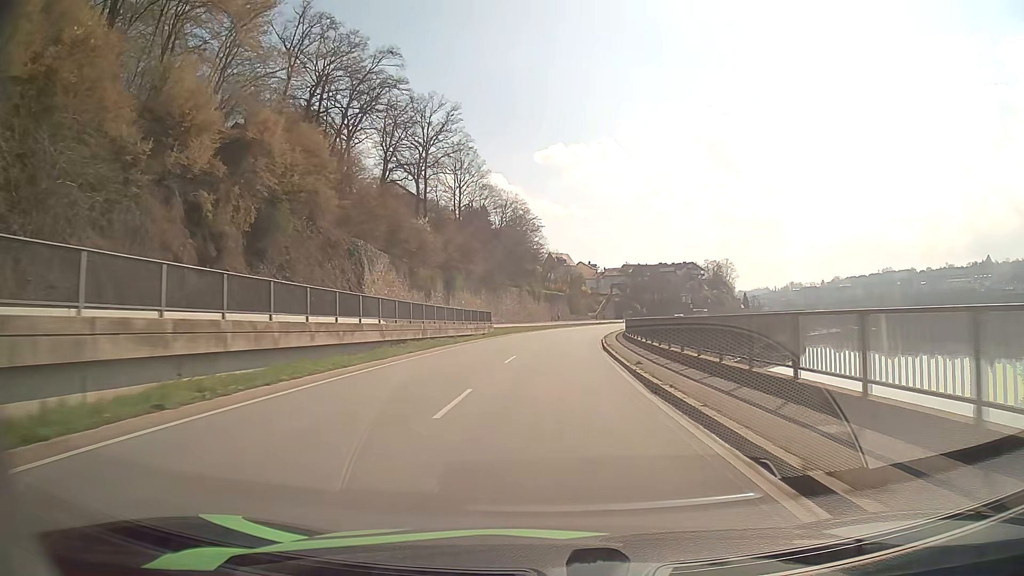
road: primary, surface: asphalt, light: Day
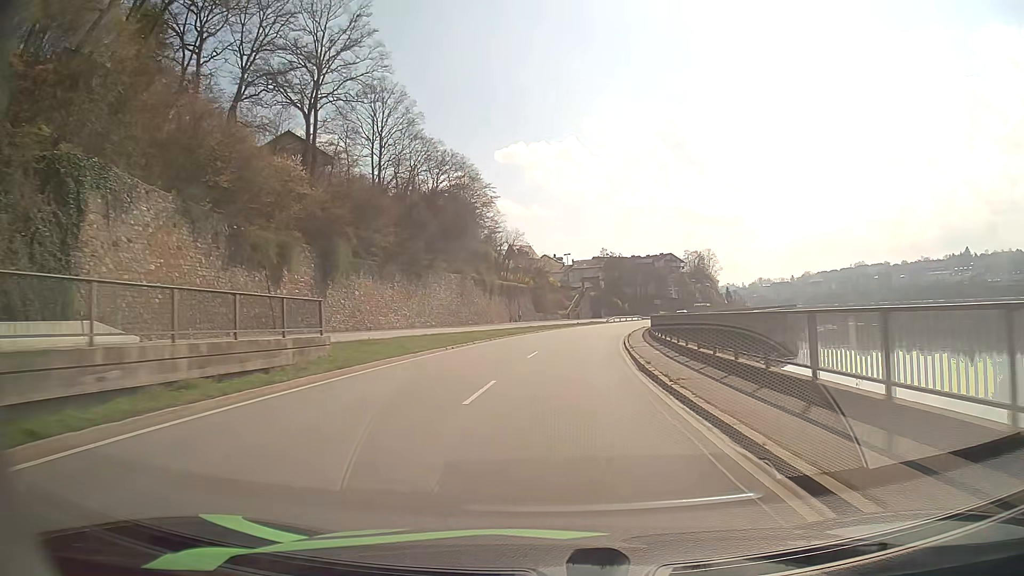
(+0.6, +34.5) m; +3°
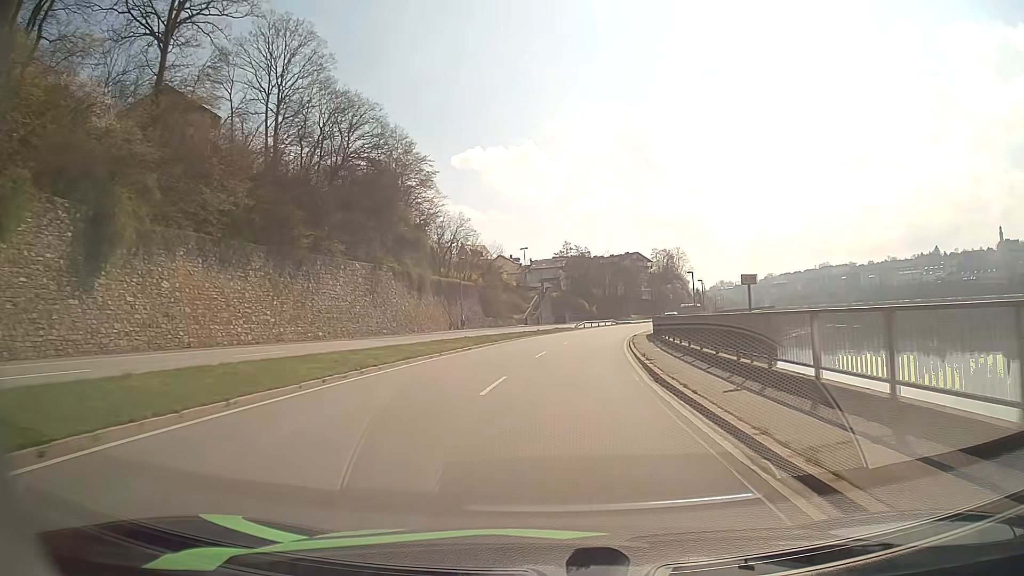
(+0.7, +22.1) m; +3°
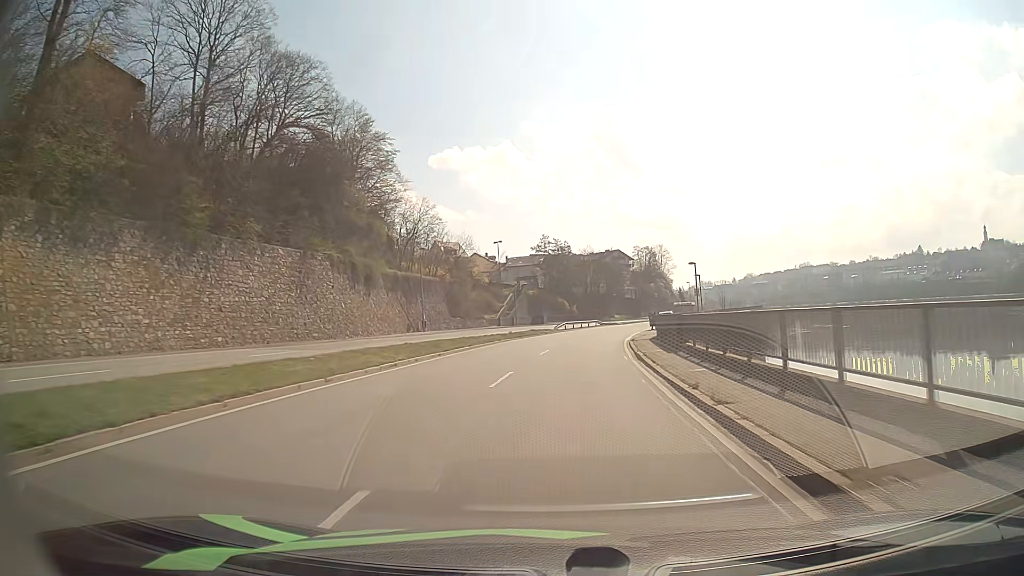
(+0.2, +11.0) m; +2°
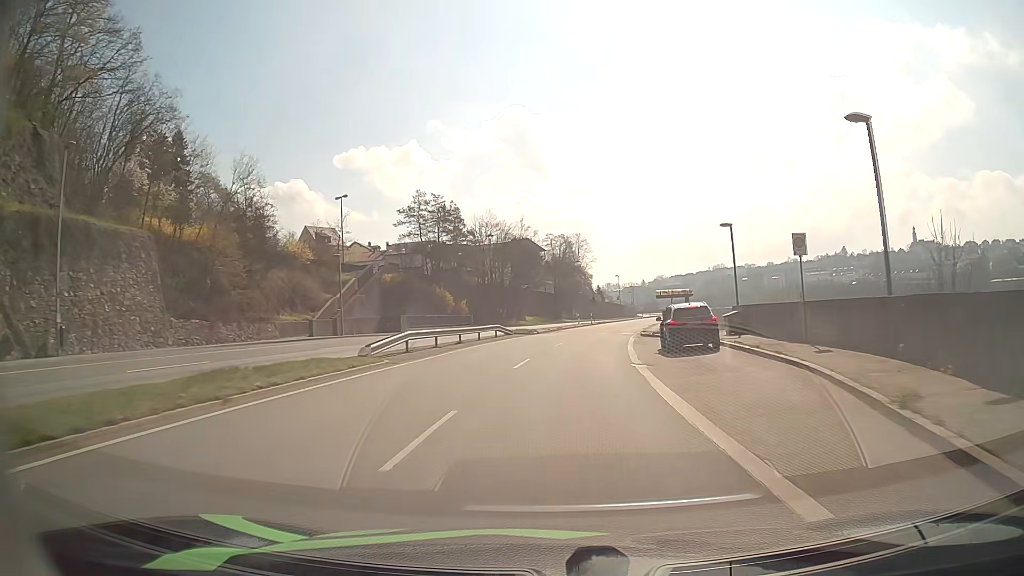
(+3.0, +43.1) m; +8°
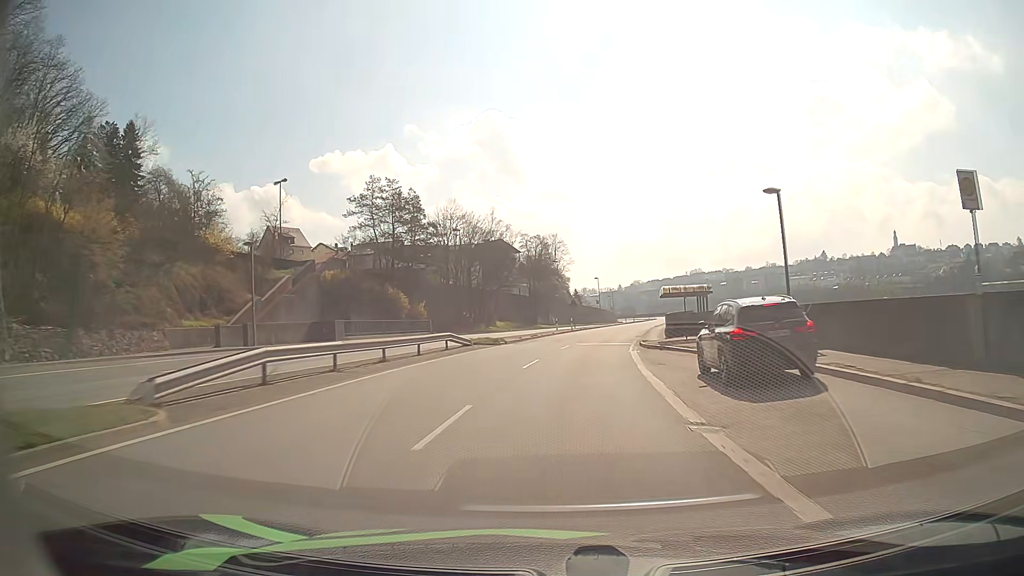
(+0.2, +10.7) m; +2°
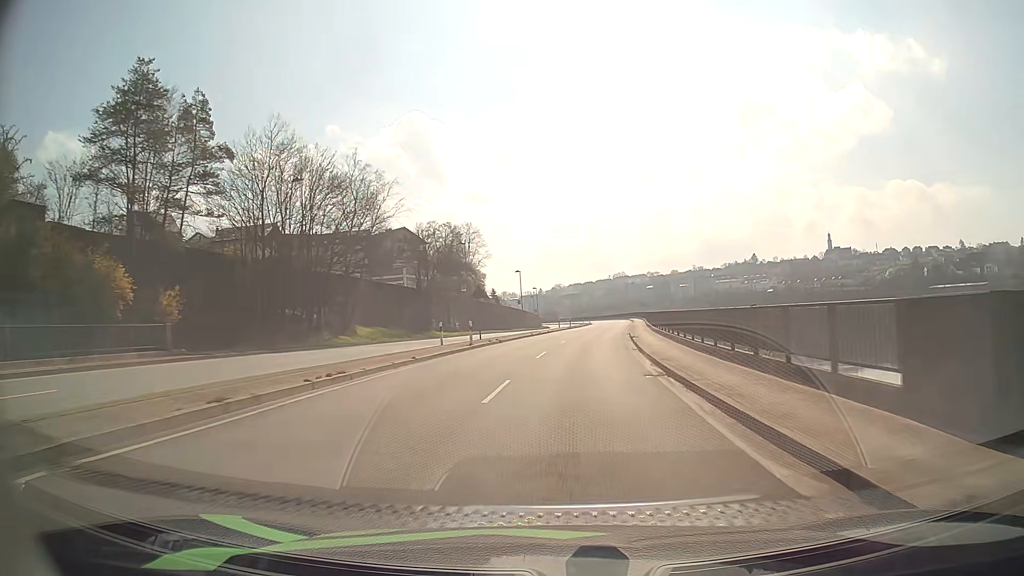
(+1.9, +31.8) m; +7°
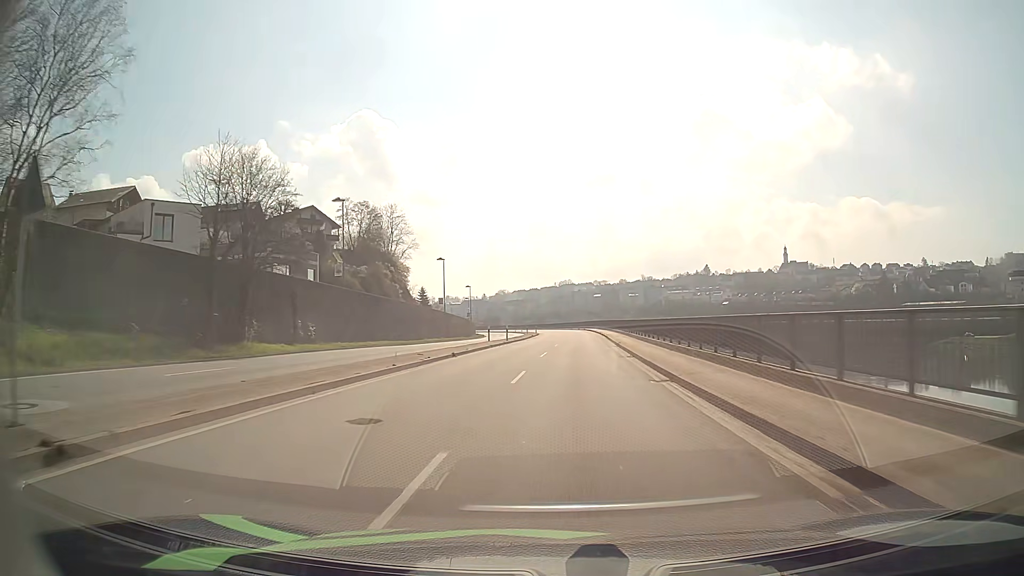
(+1.4, +31.8) m; +5°
(0, +10) (+1, +20) (+1, +30) (+2, +40) (+2, +50) (+3, +60) (+3, +70) (+4, +80) (+4, +90) (+4, +100) m
